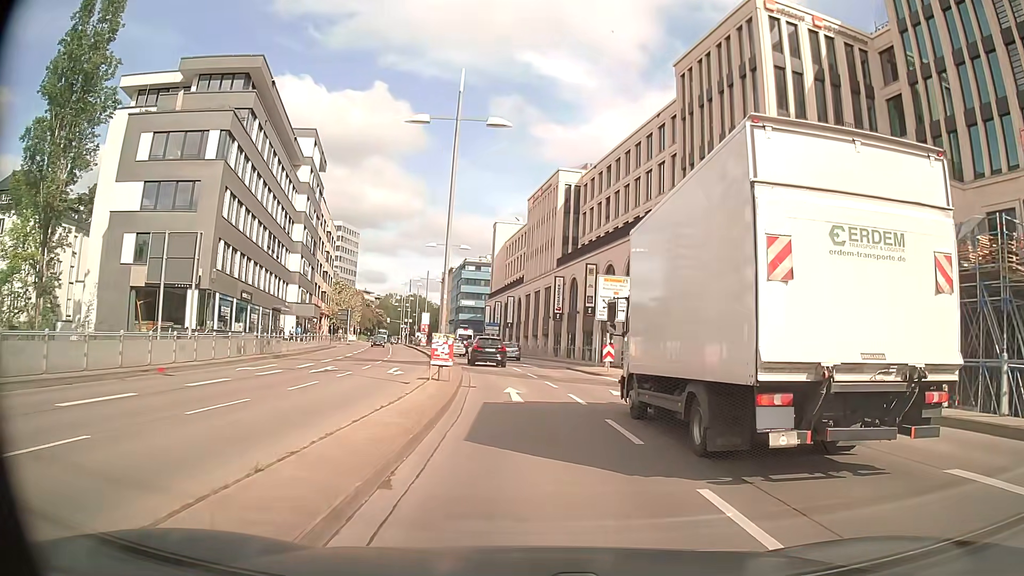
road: primary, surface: asphalt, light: Day
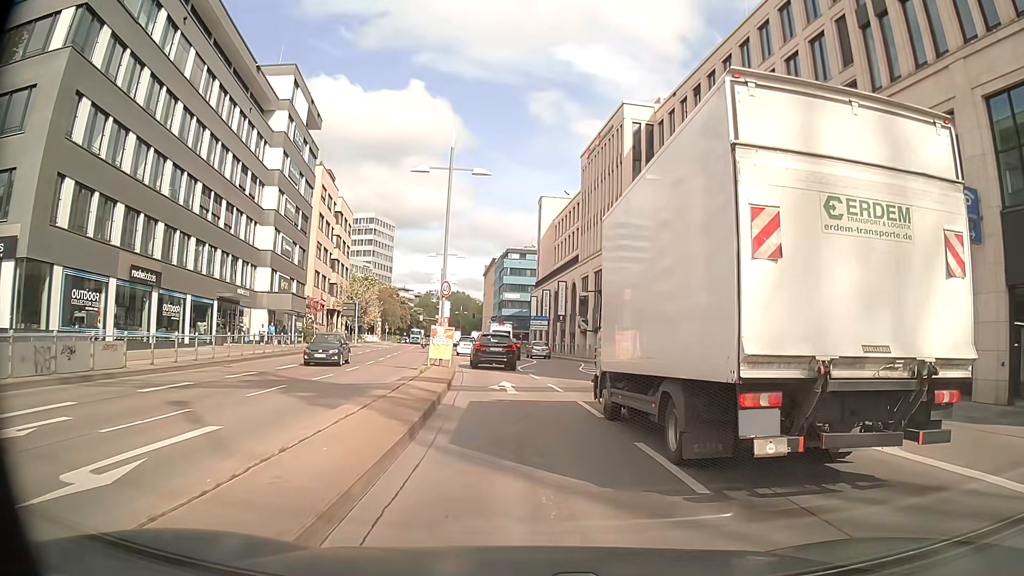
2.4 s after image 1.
(-0.7, +21.0) m; -3°
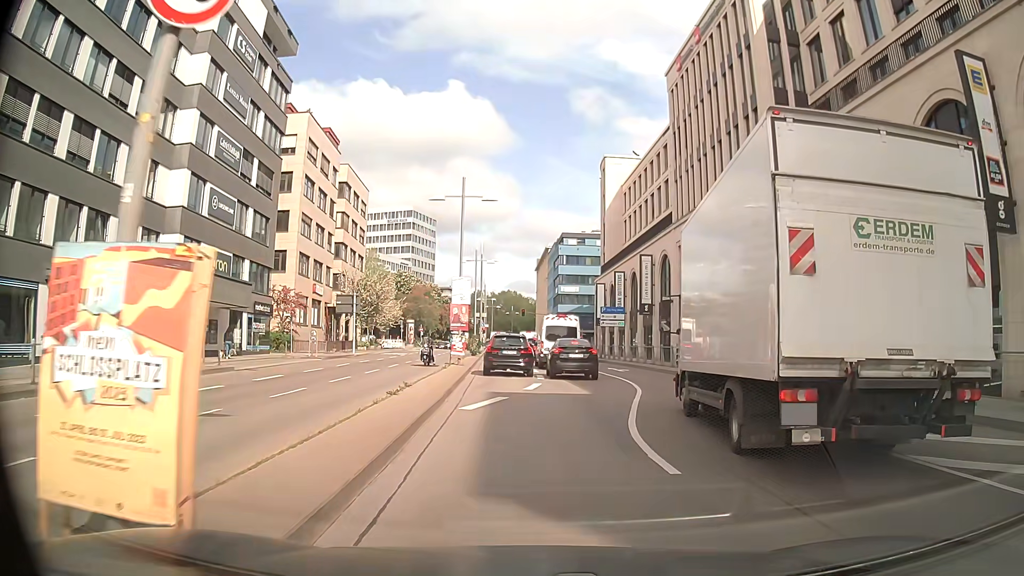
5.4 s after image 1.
(-1.5, +22.8) m; -5°
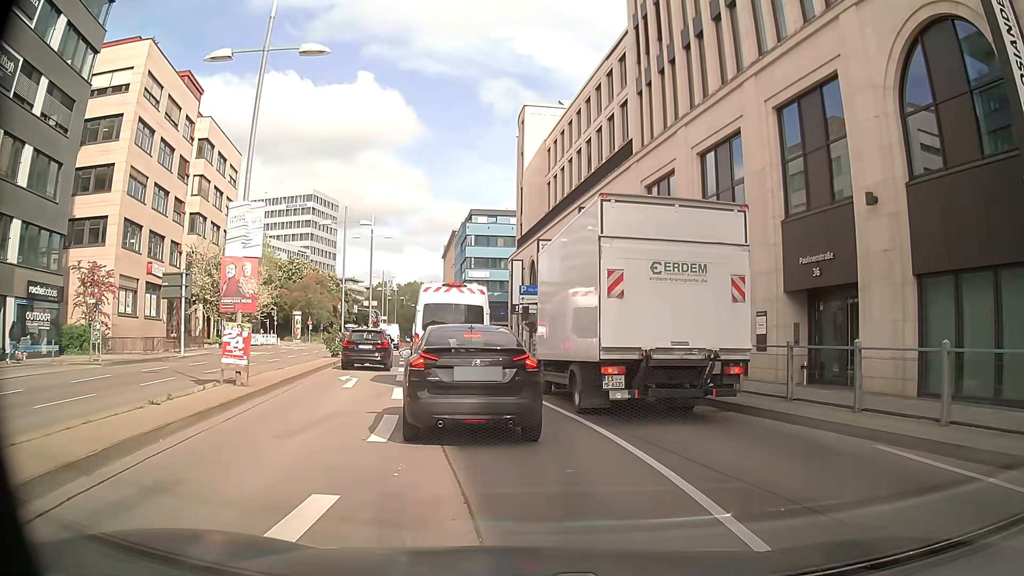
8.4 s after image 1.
(+0.8, +15.8) m; +8°
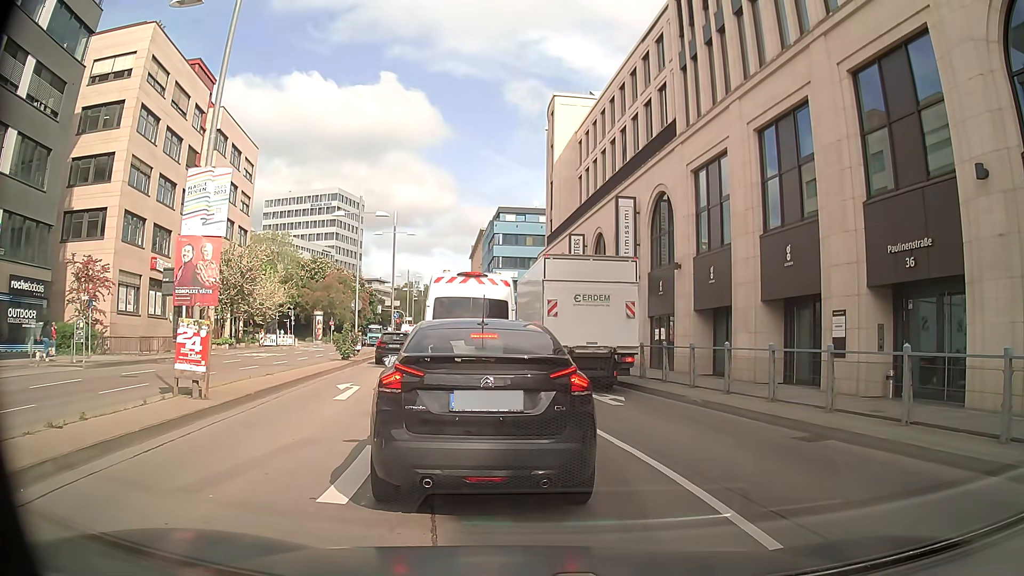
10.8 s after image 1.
(-0.1, +3.0) m; -3°
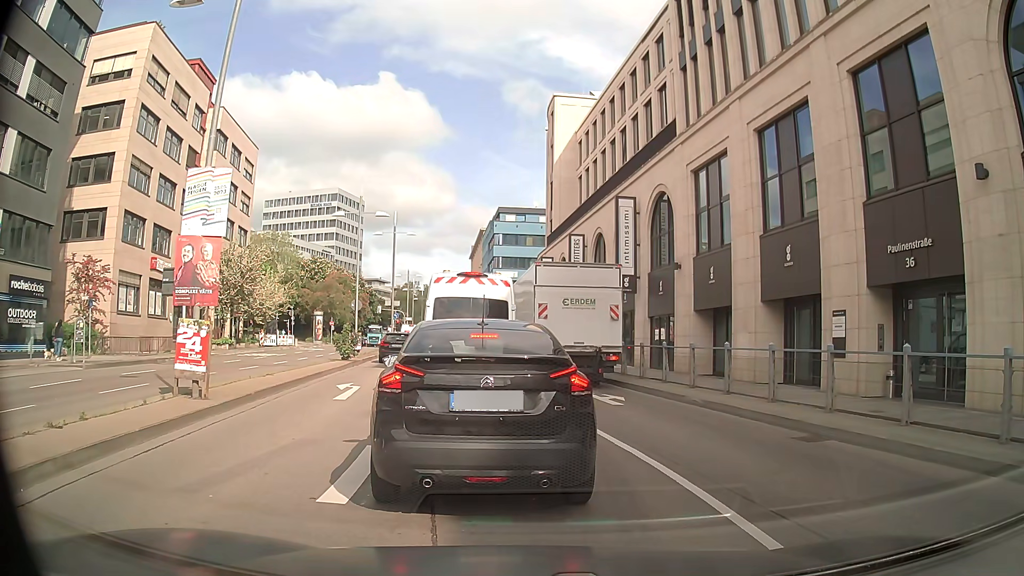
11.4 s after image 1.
(0.0, 0.0) m; 0°
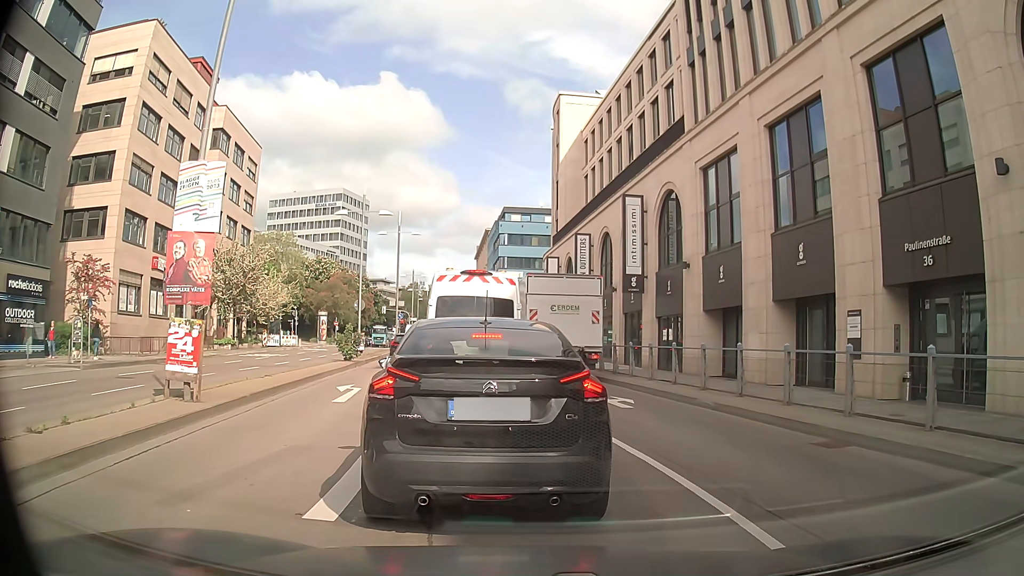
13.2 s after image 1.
(0.0, +0.6) m; 0°
